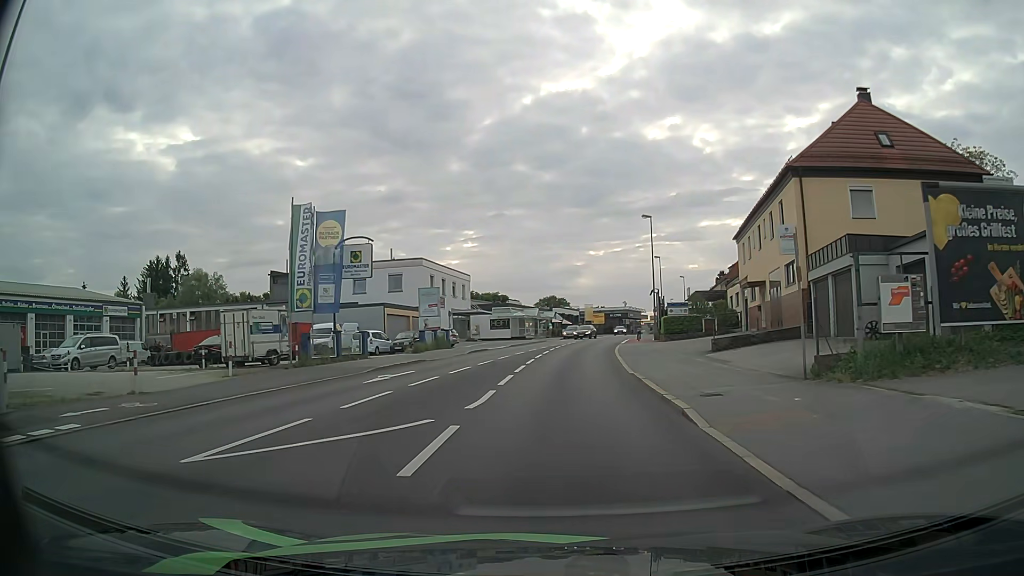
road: tertiary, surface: asphalt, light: Day
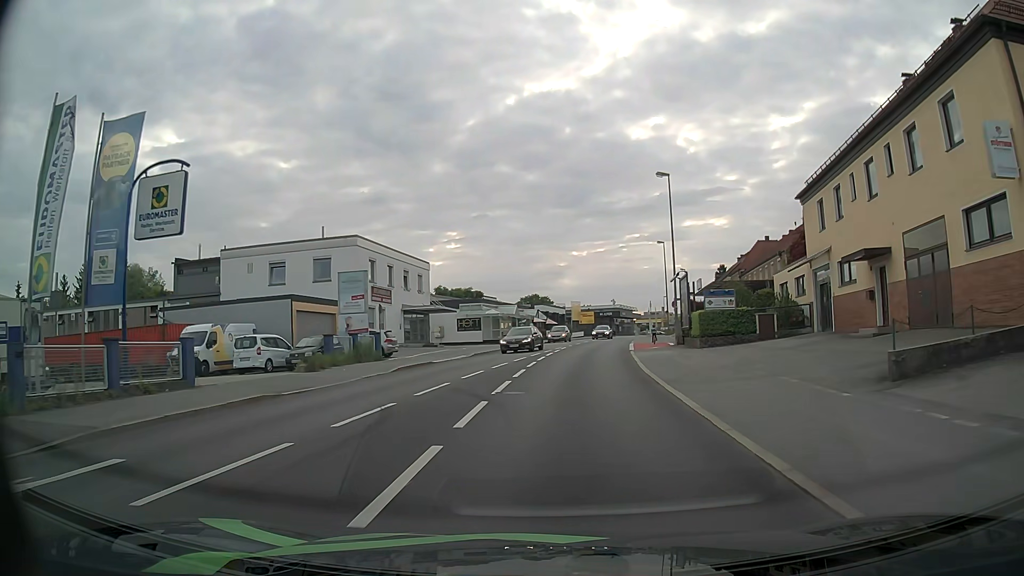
(+0.2, +15.8) m; +2°
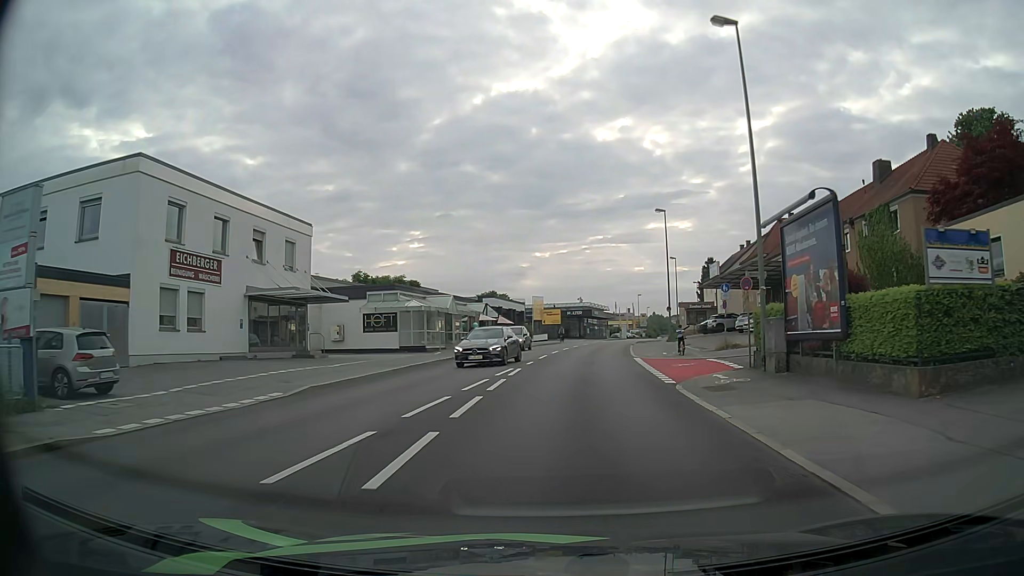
(+0.6, +21.9) m; +4°
(0, +10) (0, +20) (+1, +30) (+2, +40) (+3, +50) (+5, +60) (+7, +70) (+9, +79) (+11, +89) (+14, +99) m
